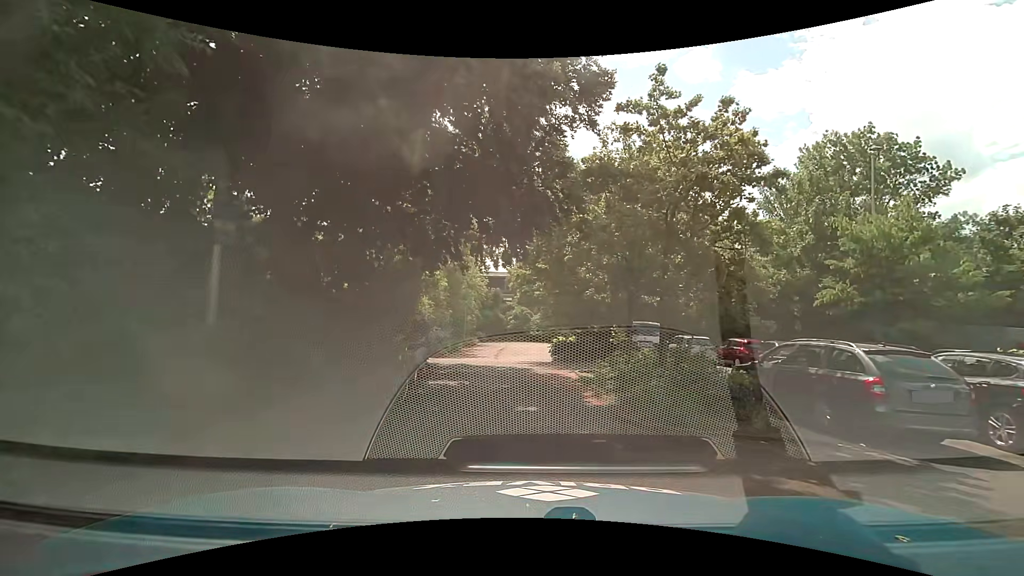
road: service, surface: asphalt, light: Day
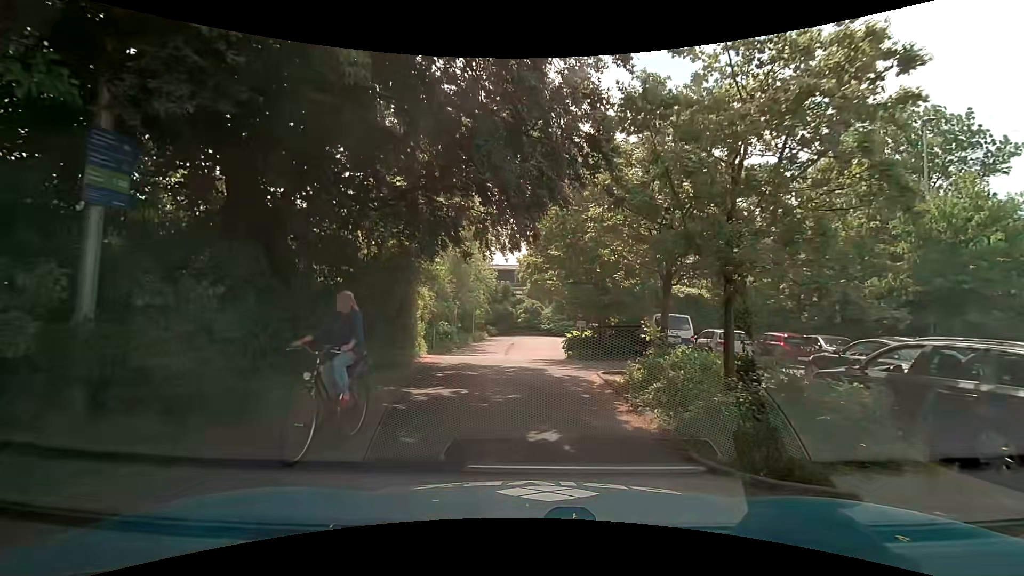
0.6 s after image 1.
(-0.1, +2.6) m; -4°
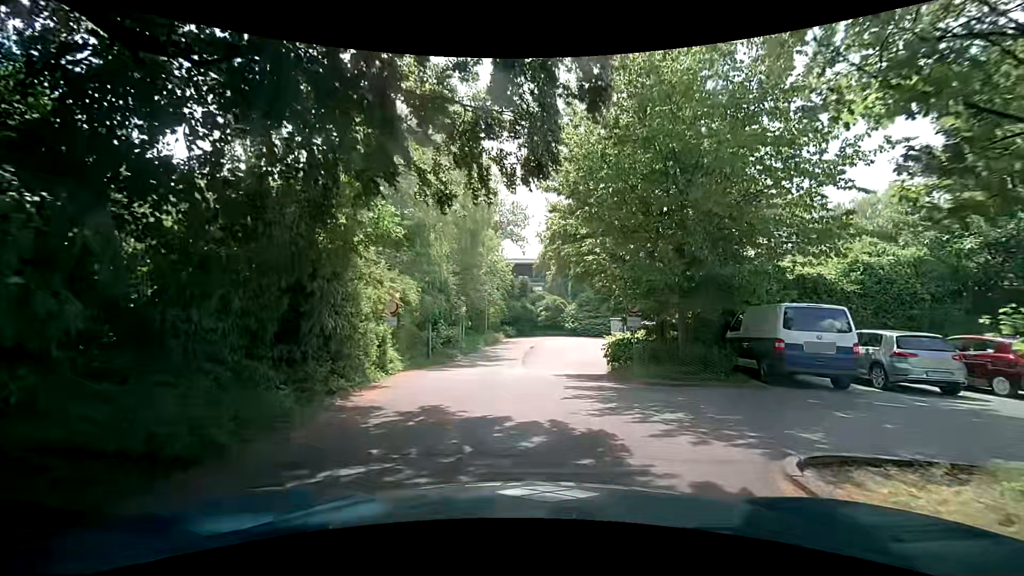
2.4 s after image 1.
(-0.2, +8.7) m; -2°
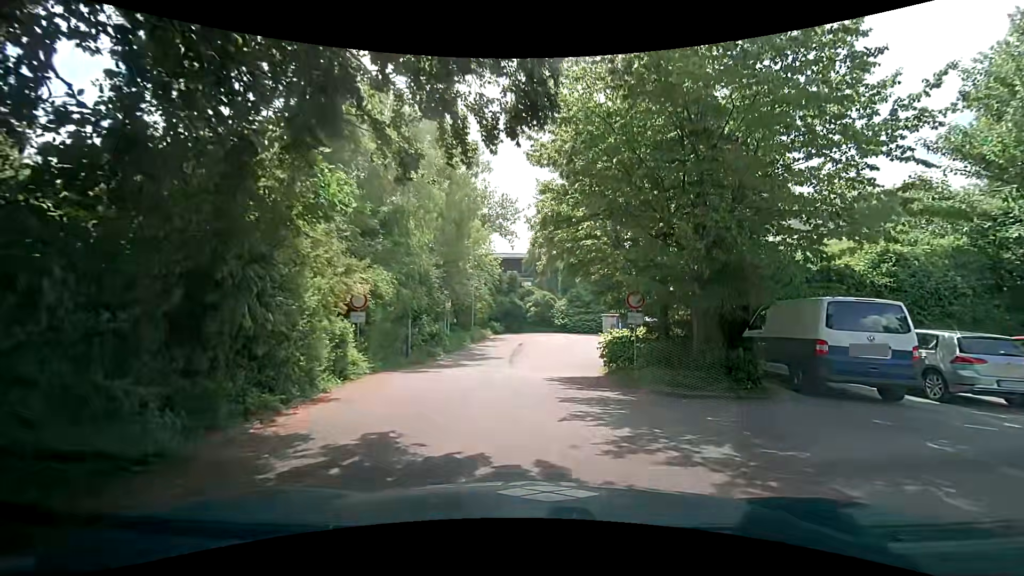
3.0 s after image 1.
(0.0, +2.2) m; +2°
